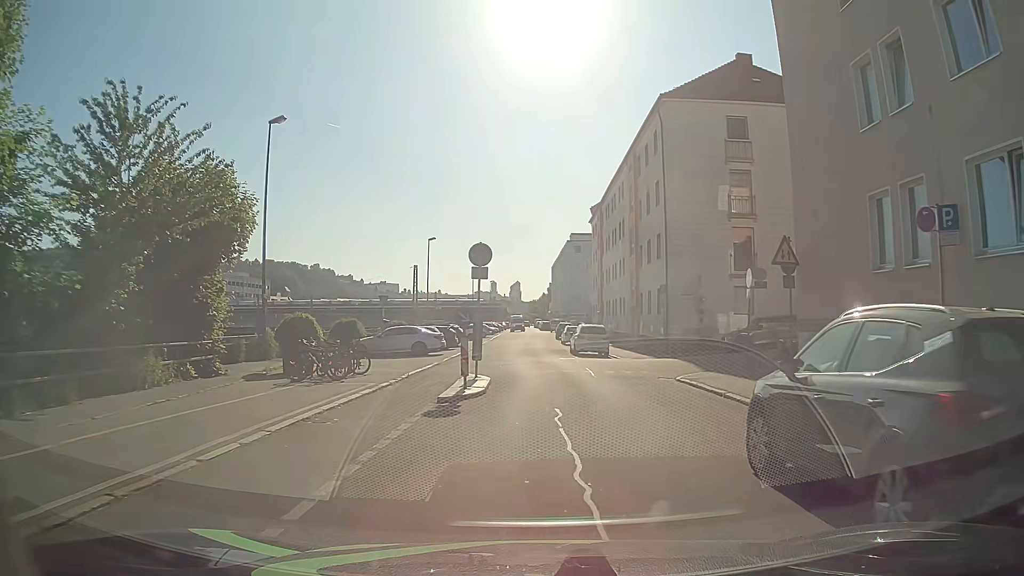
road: residential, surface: asphalt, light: Day
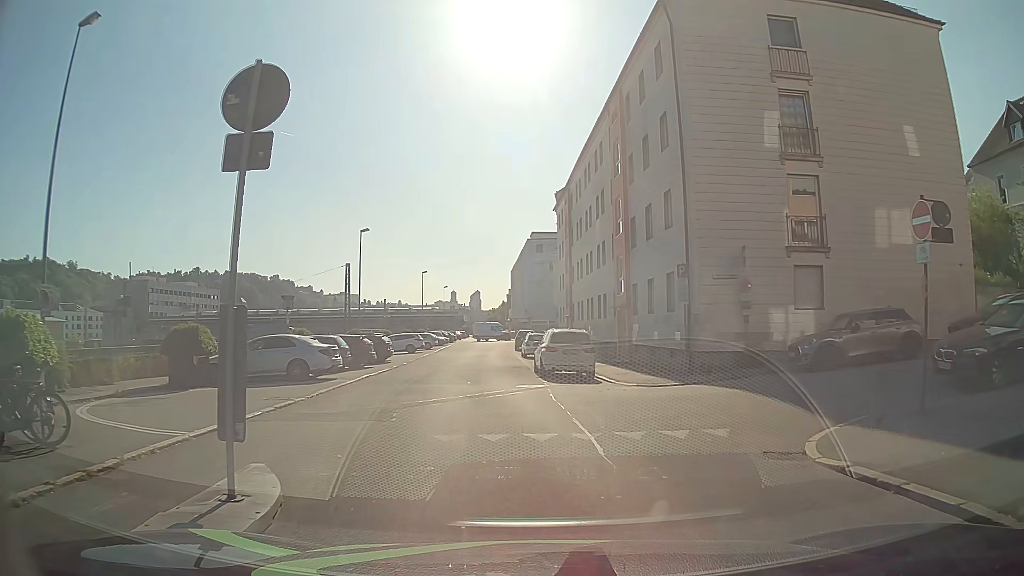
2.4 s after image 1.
(+0.7, +12.0) m; +5°
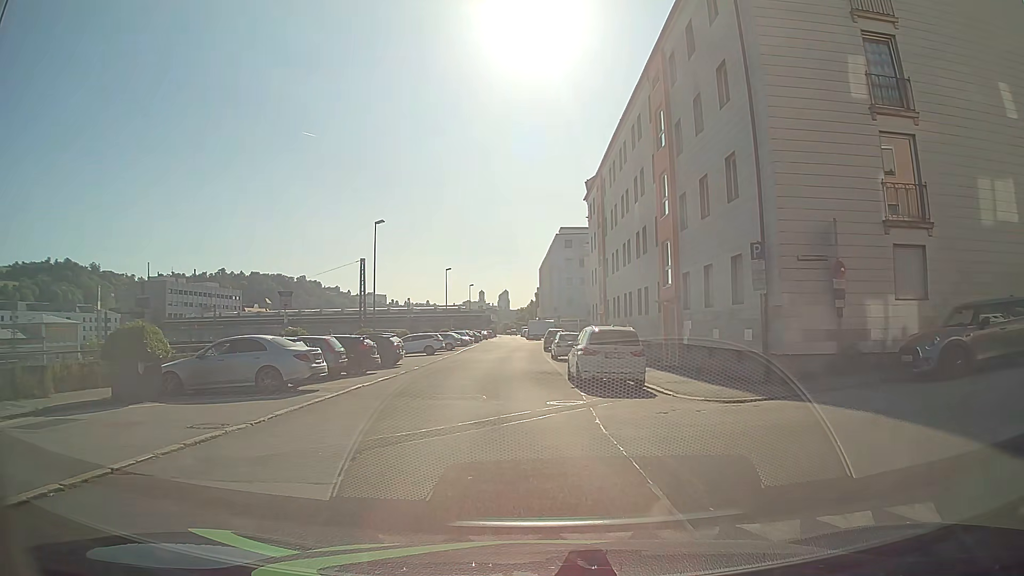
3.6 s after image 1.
(0.0, +4.5) m; -1°
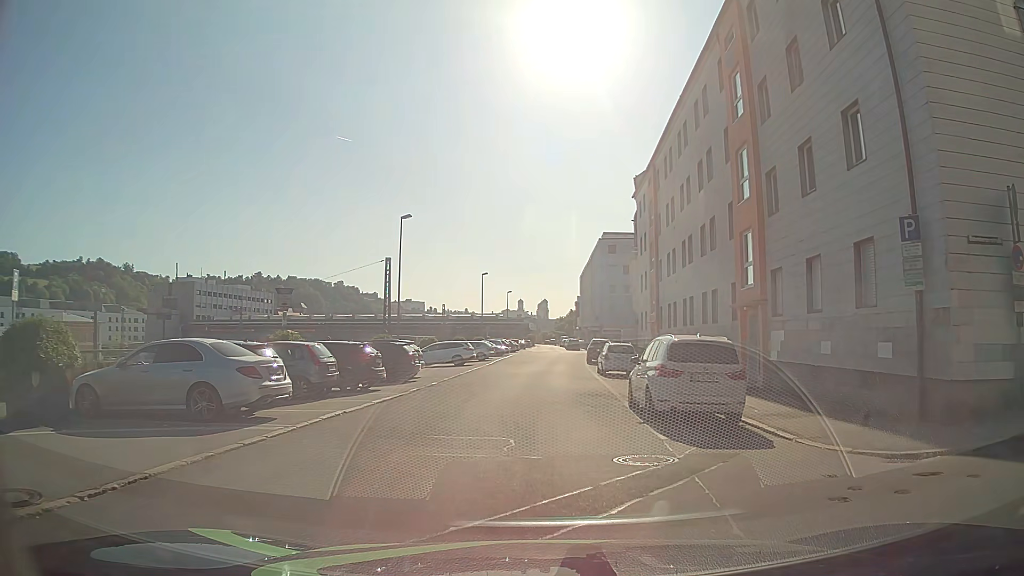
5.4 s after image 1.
(-0.2, +5.4) m; -3°
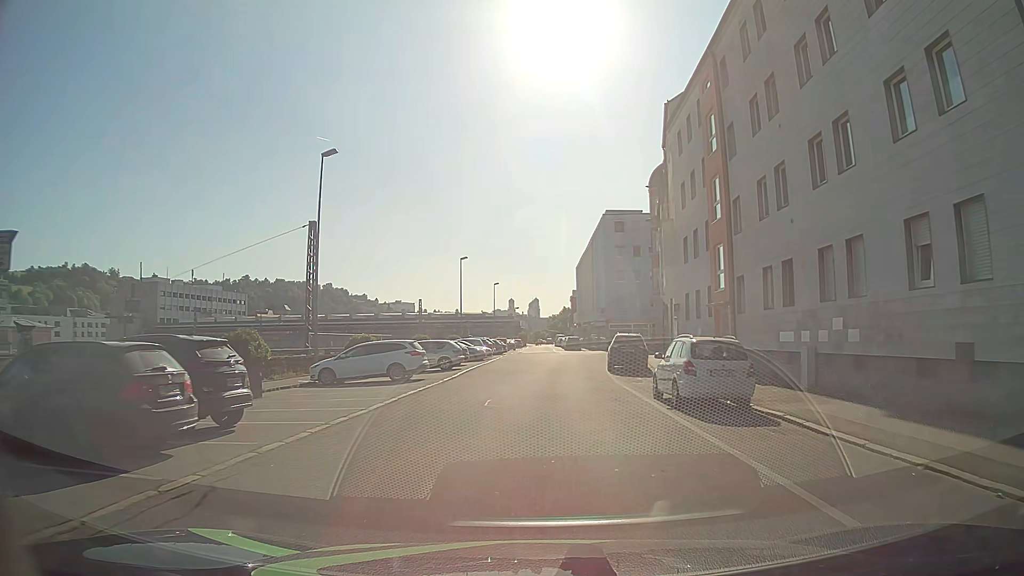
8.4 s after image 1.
(-0.3, +17.4) m; +1°
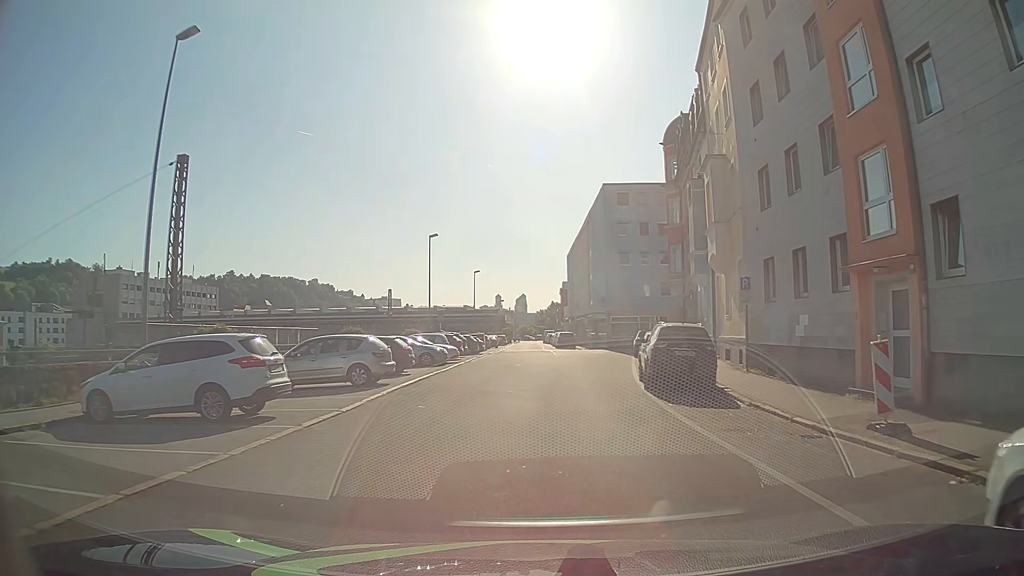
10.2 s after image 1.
(0.0, +13.6) m; +1°
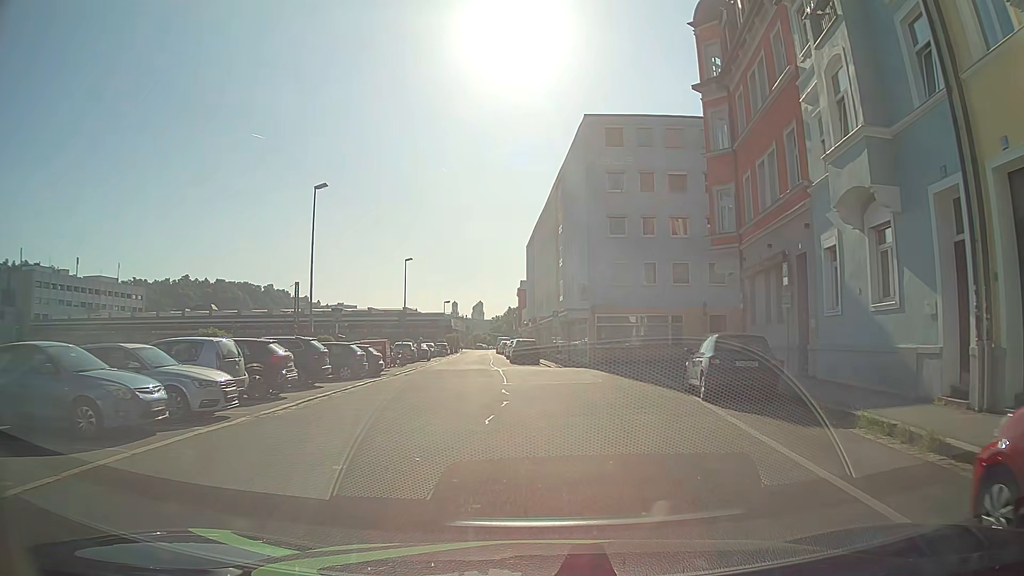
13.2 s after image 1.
(+0.3, +22.3) m; +2°
